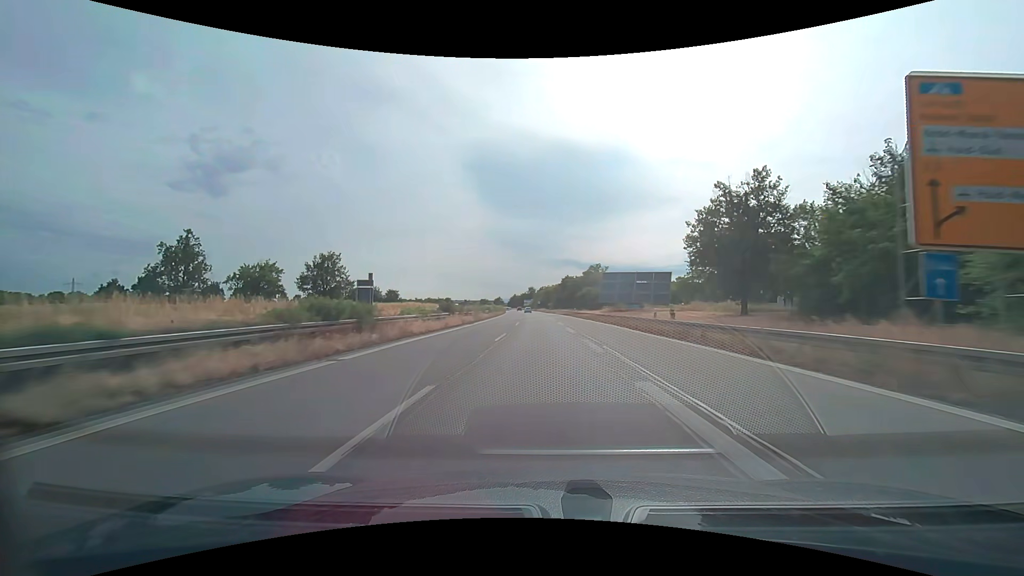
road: trunk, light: Day
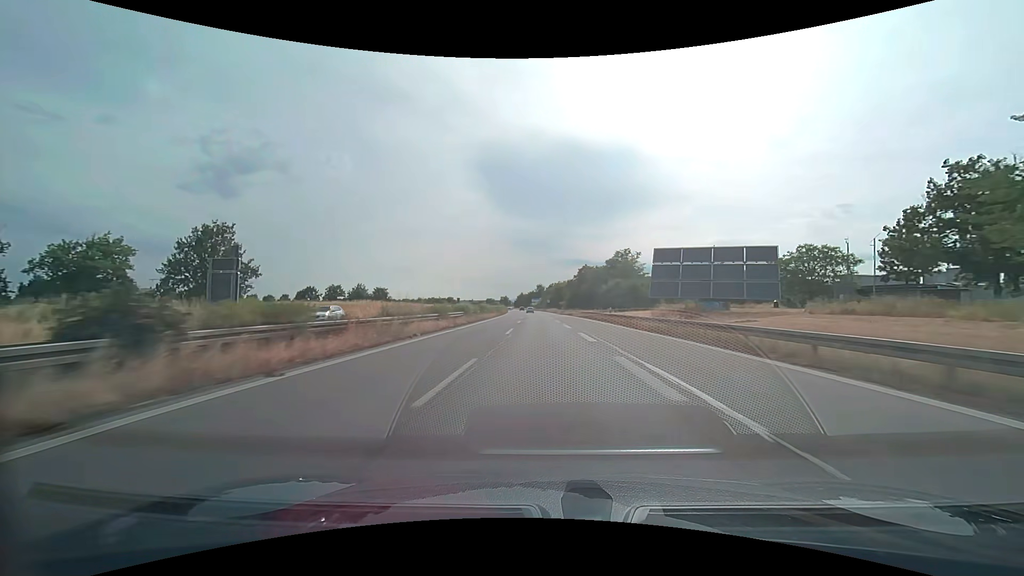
(-0.3, +31.6) m; -1°
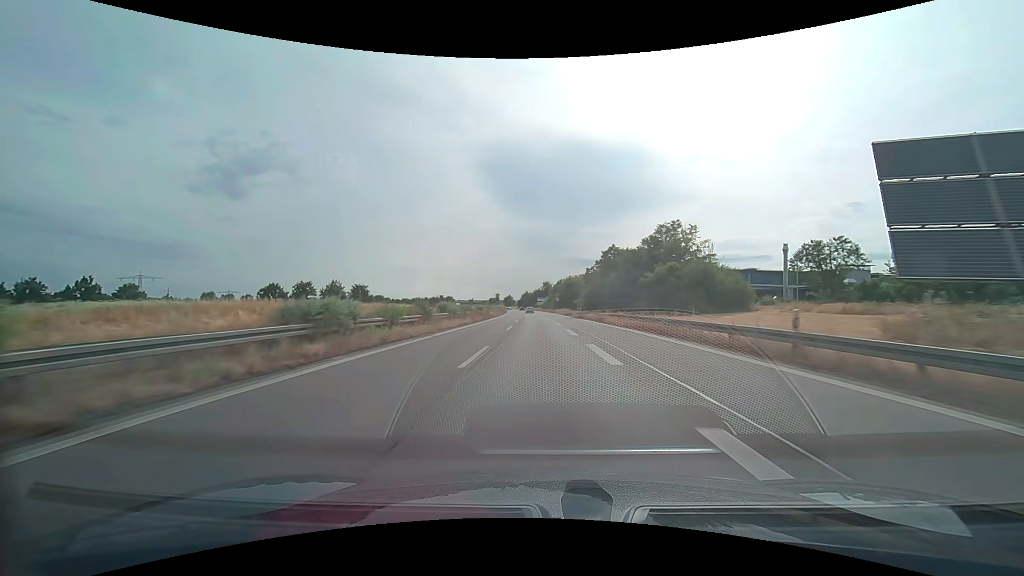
(-0.2, +31.6) m; -1°
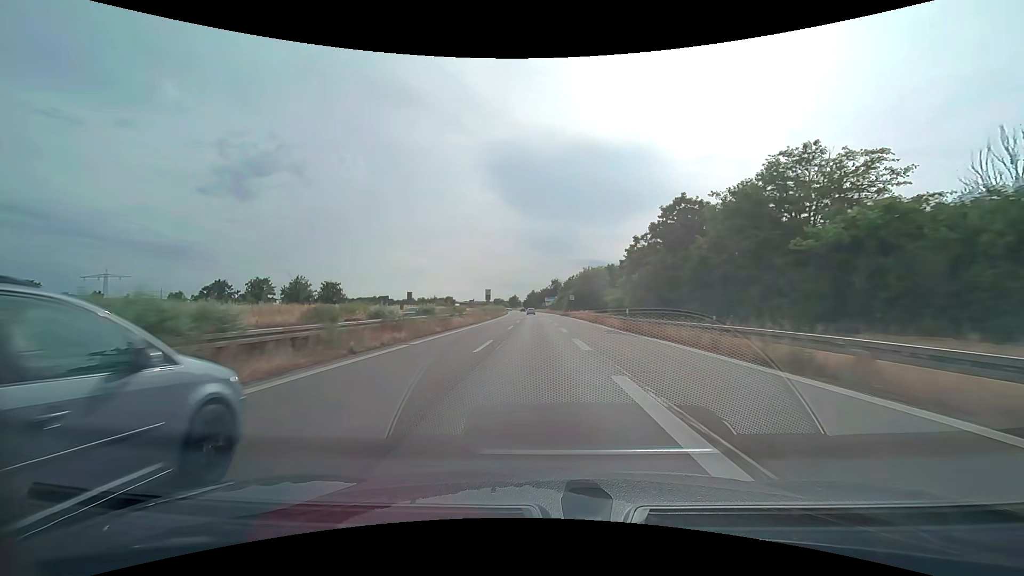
(-0.1, +31.6) m; -1°
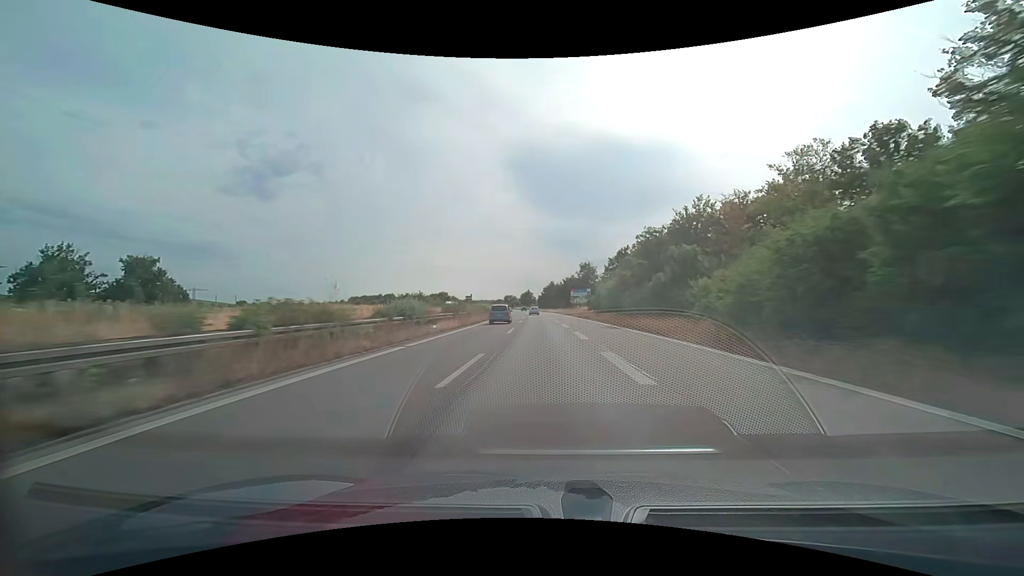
(-1.6, +78.9) m; -2°
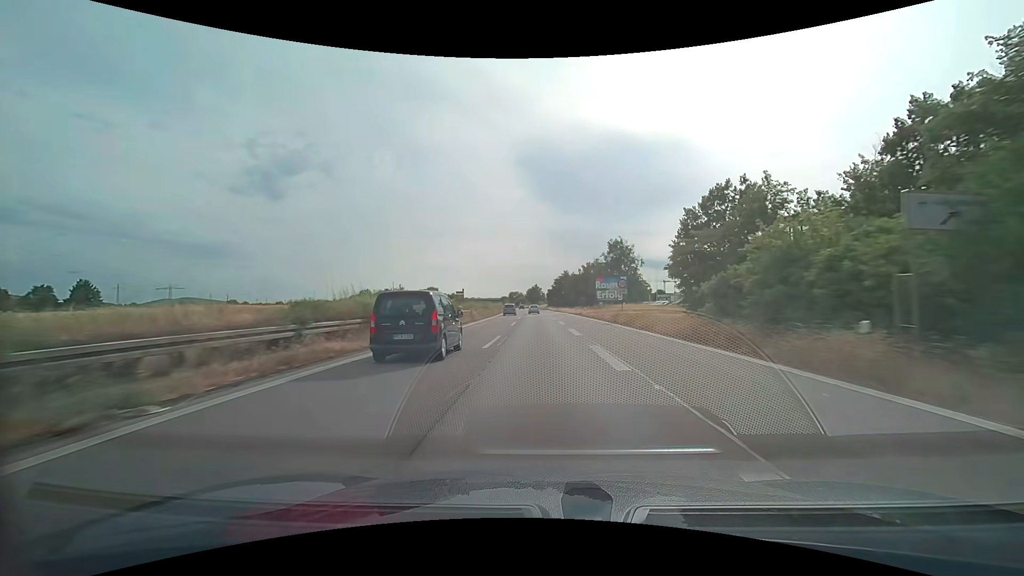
(-0.3, +46.2) m; -1°
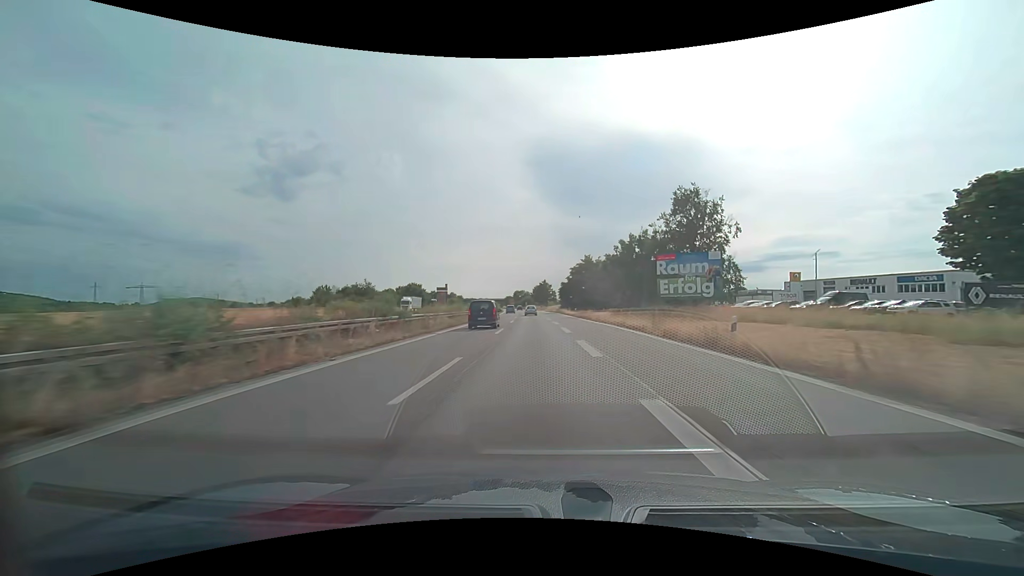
(-0.5, +44.8) m; -1°
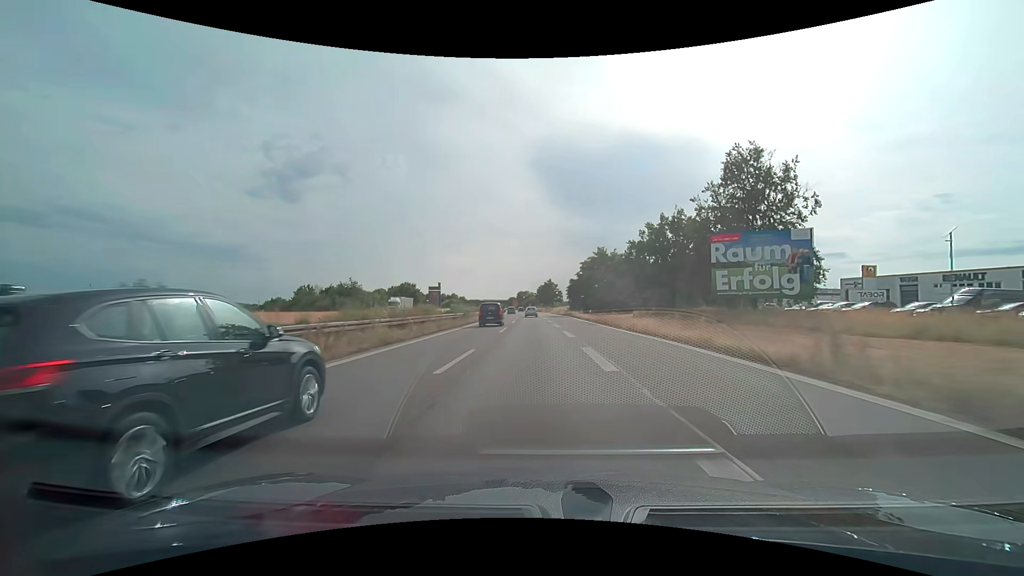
(0.0, +14.6) m; 0°
(0, +10) (0, +20) (0, +30) (-1, +40) (-1, +50) (-1, +60) (-2, +70) (-2, +80) (-3, +90) (-3, +100) m
